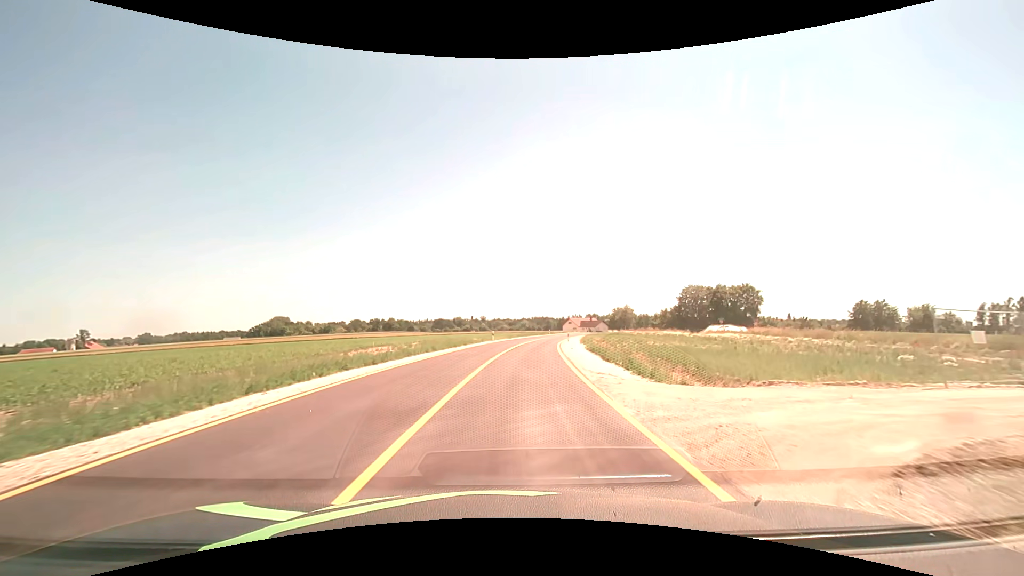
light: Day
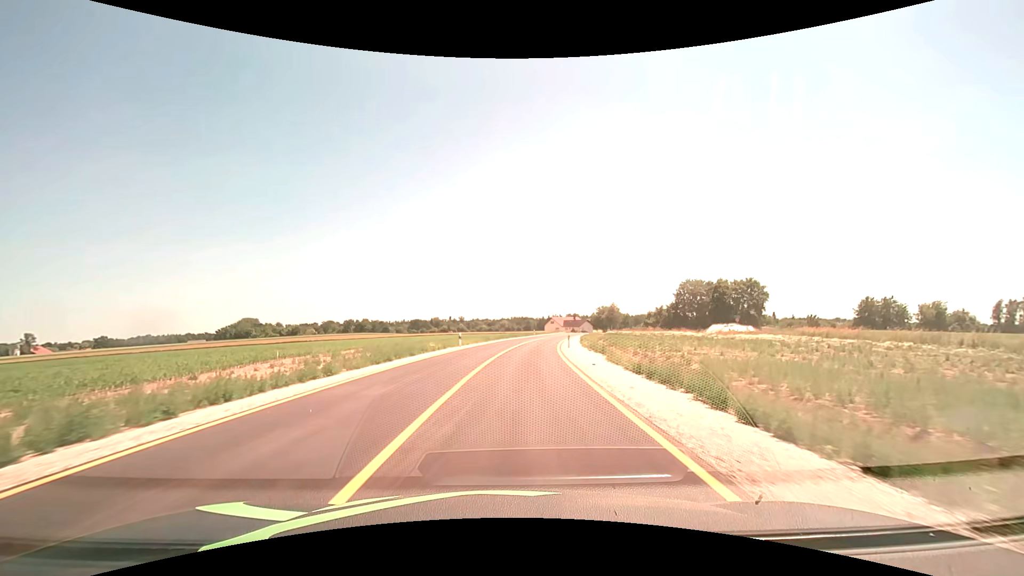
(+0.4, +16.0) m; +3°
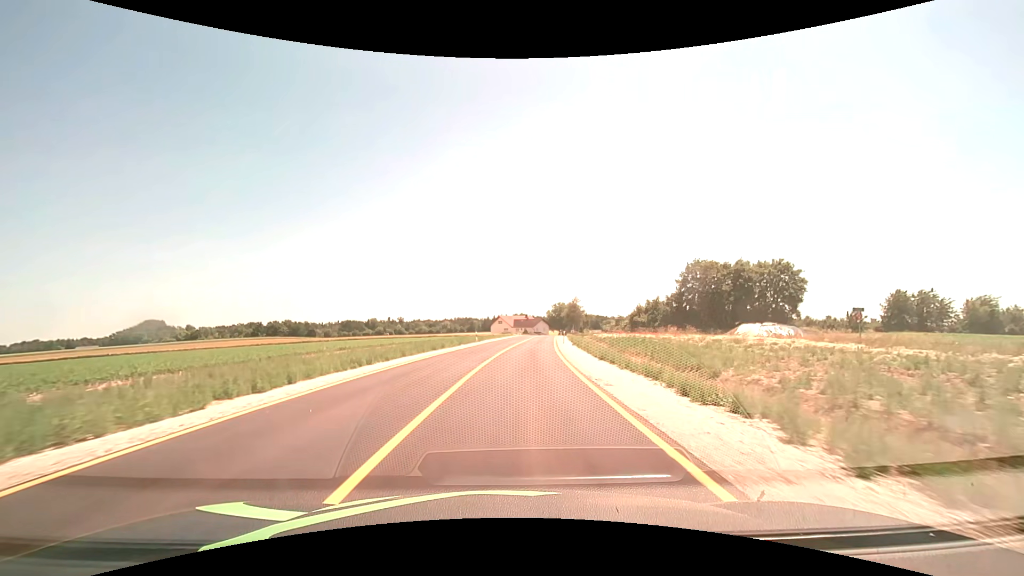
(+2.3, +40.6) m; +6°
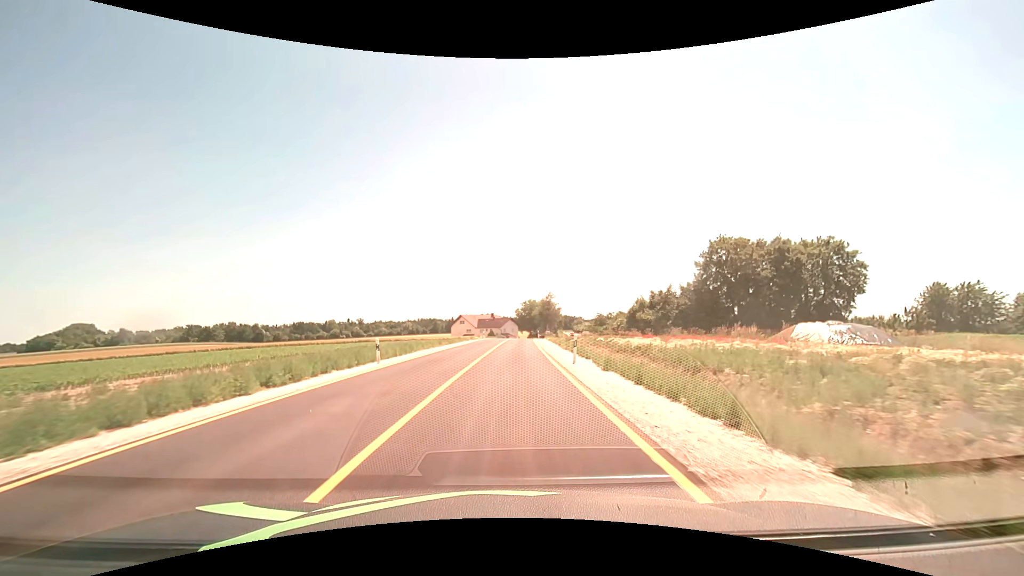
(+1.0, +24.8) m; +4°
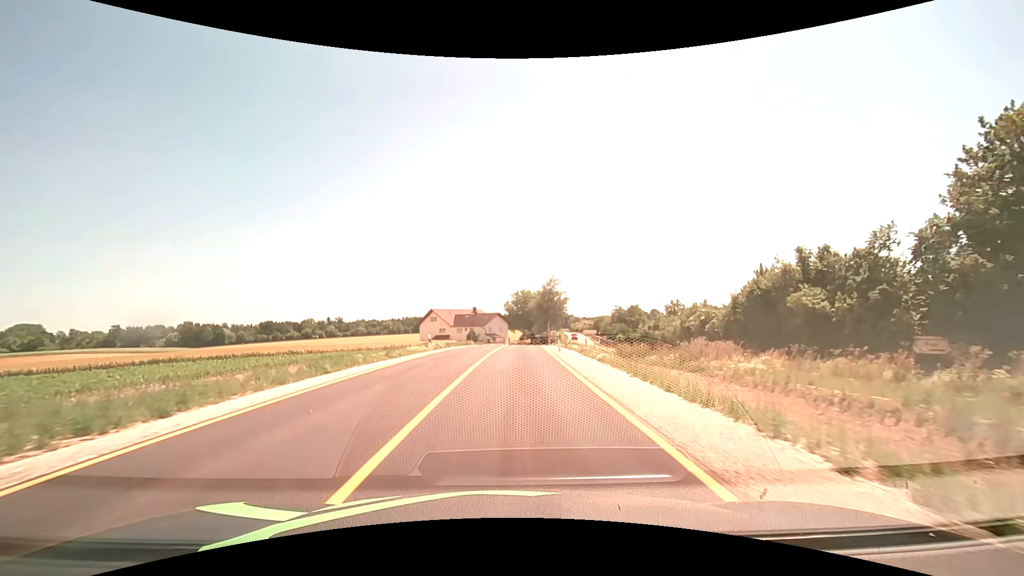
(+0.7, +39.8) m; +1°
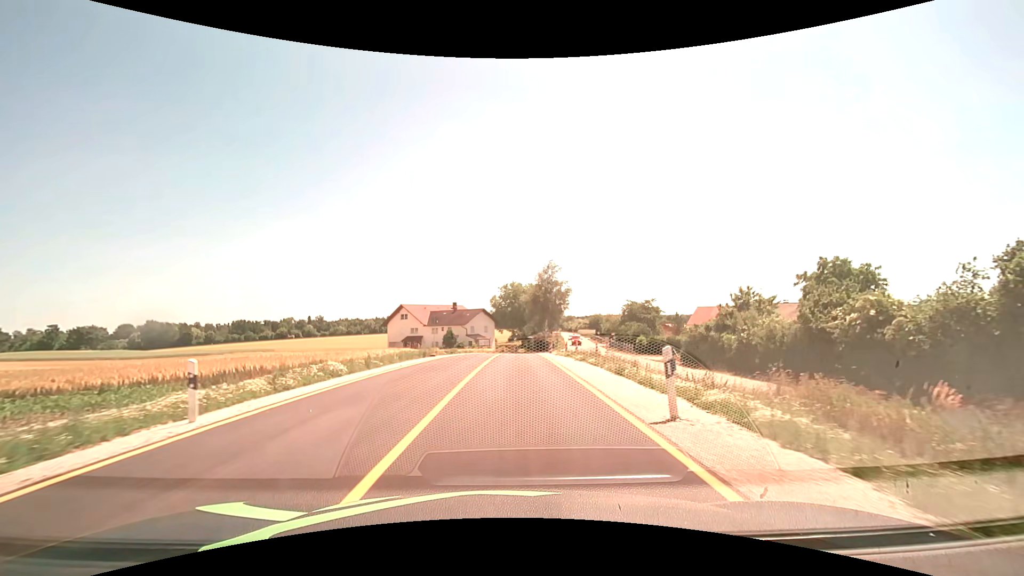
(+0.2, +21.4) m; +1°
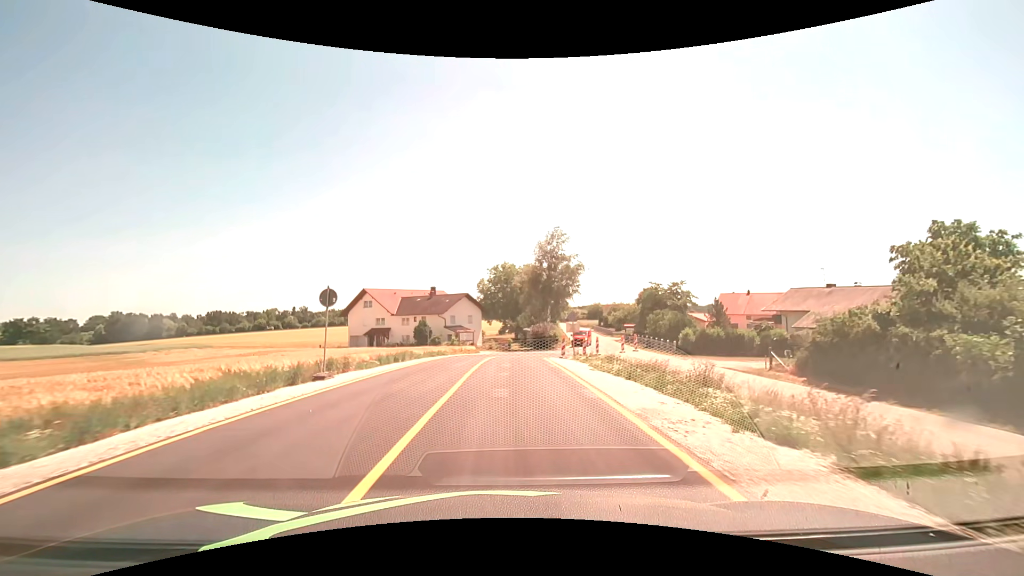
(+0.2, +20.0) m; +1°
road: secondary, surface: asphalt
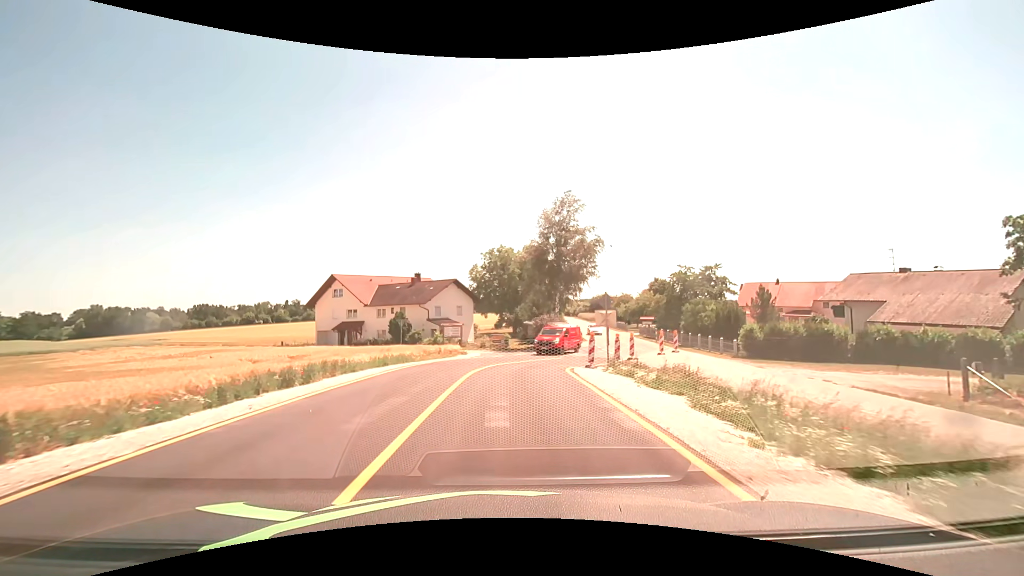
(0.0, +12.9) m; 0°
(0, +10) (+1, +20) (+4, +30) (+8, +39) (+12, +48) (+13, +58) (+14, +68) (+15, +78) (+16, +88) (+17, +97) m
